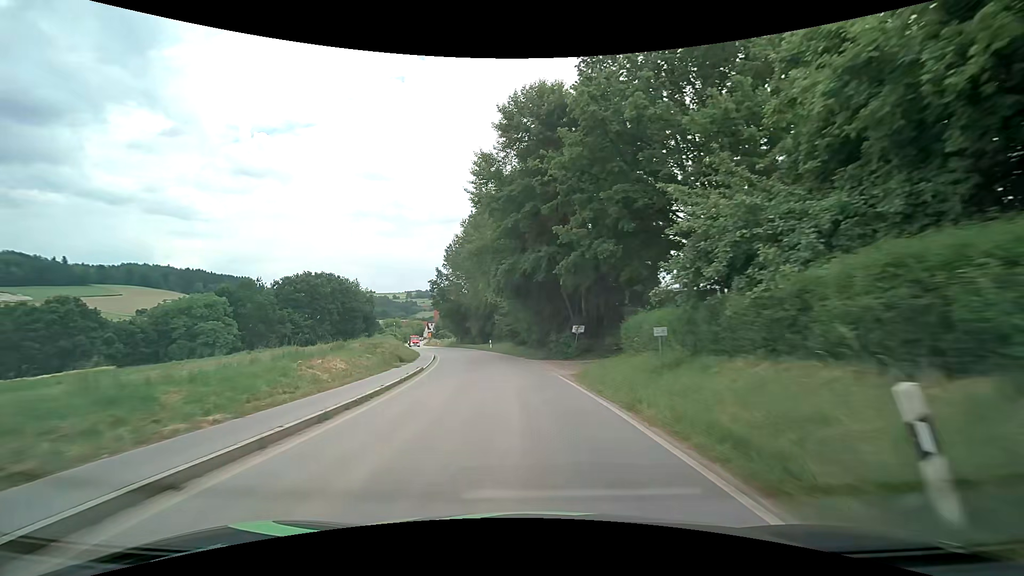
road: secondary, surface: asphalt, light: Day
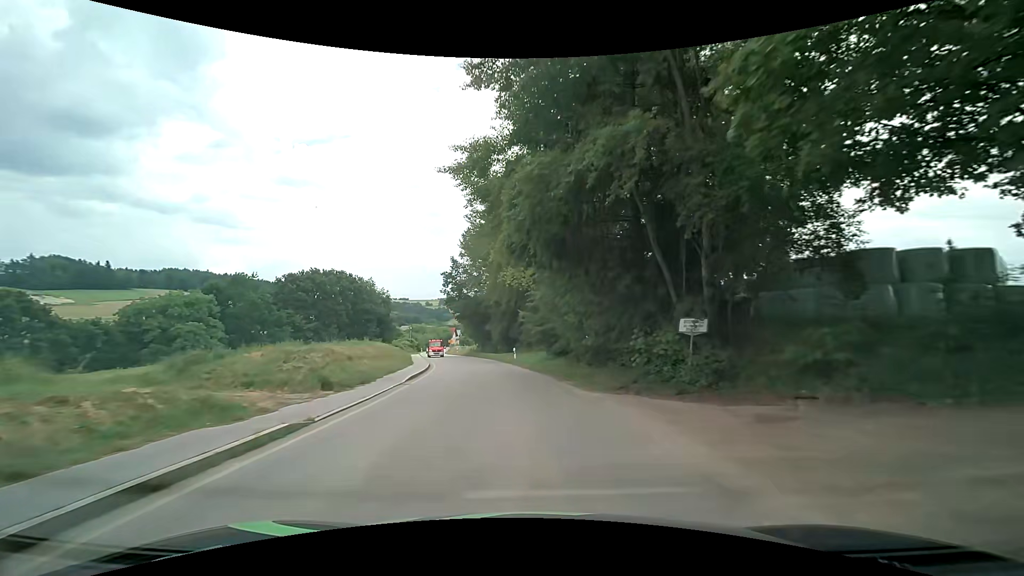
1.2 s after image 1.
(-0.6, +16.7) m; -4°
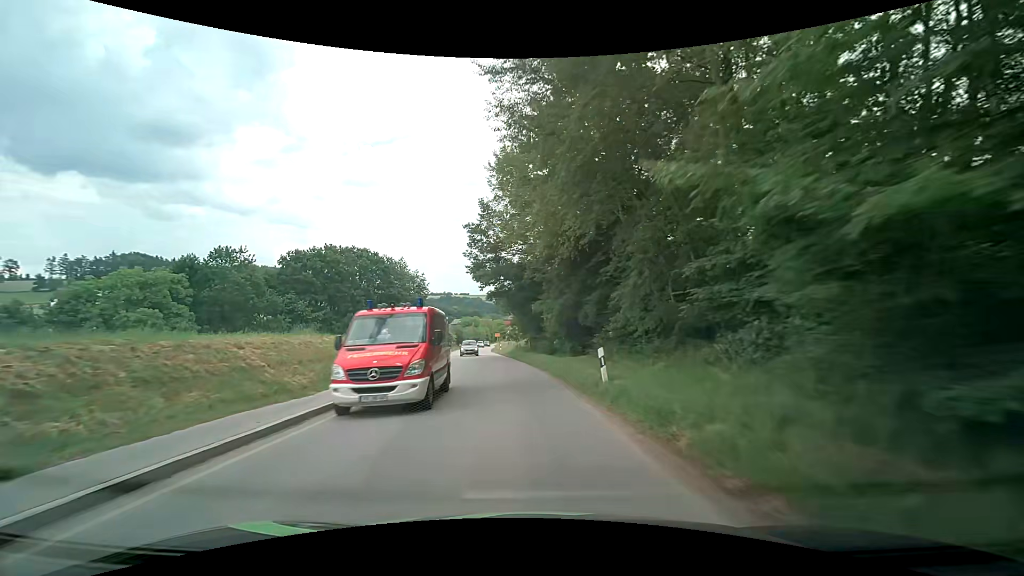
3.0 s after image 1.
(-1.3, +25.0) m; -6°
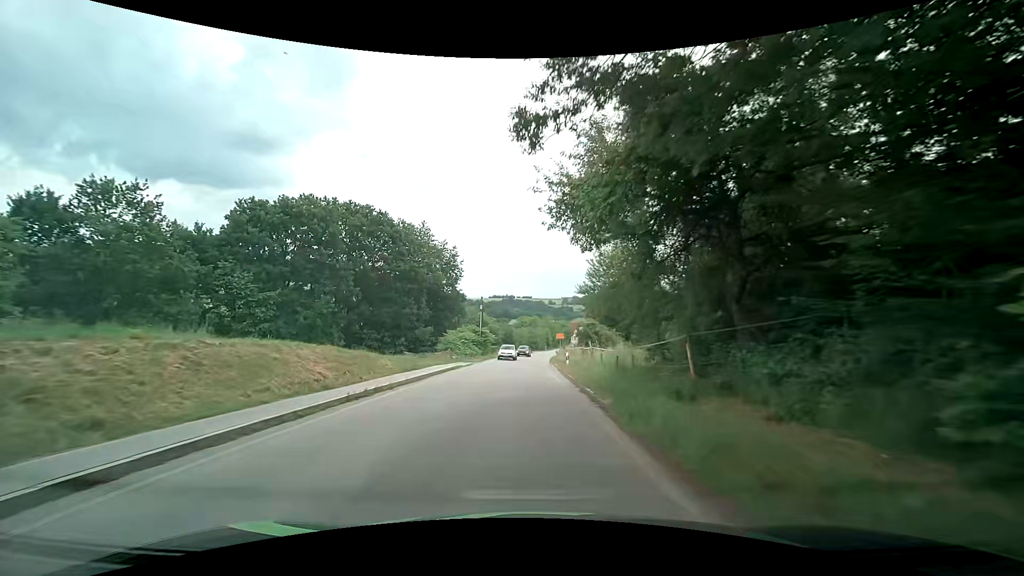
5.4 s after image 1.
(-2.3, +32.5) m; -8°
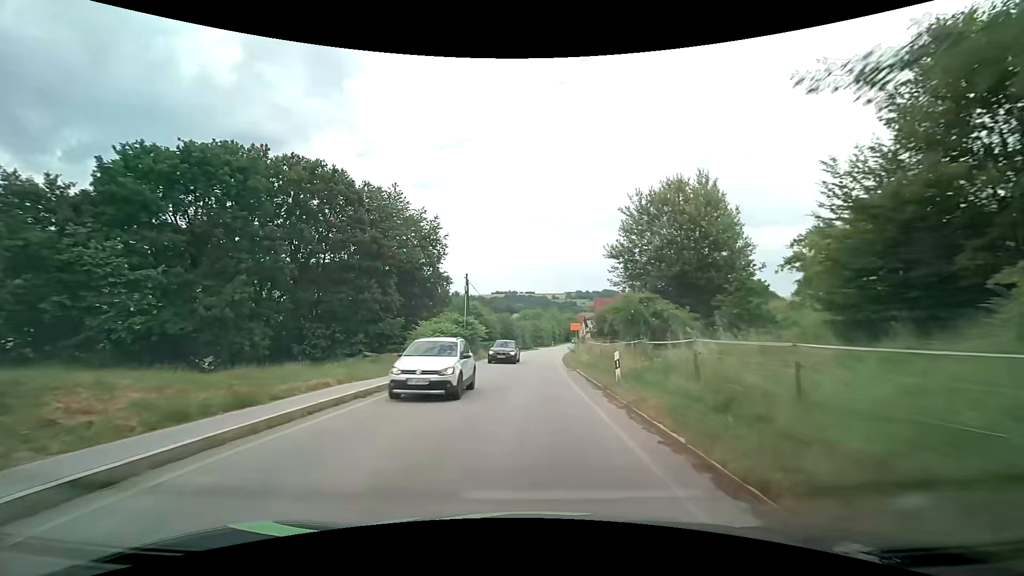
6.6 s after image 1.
(-0.2, +15.7) m; -1°
